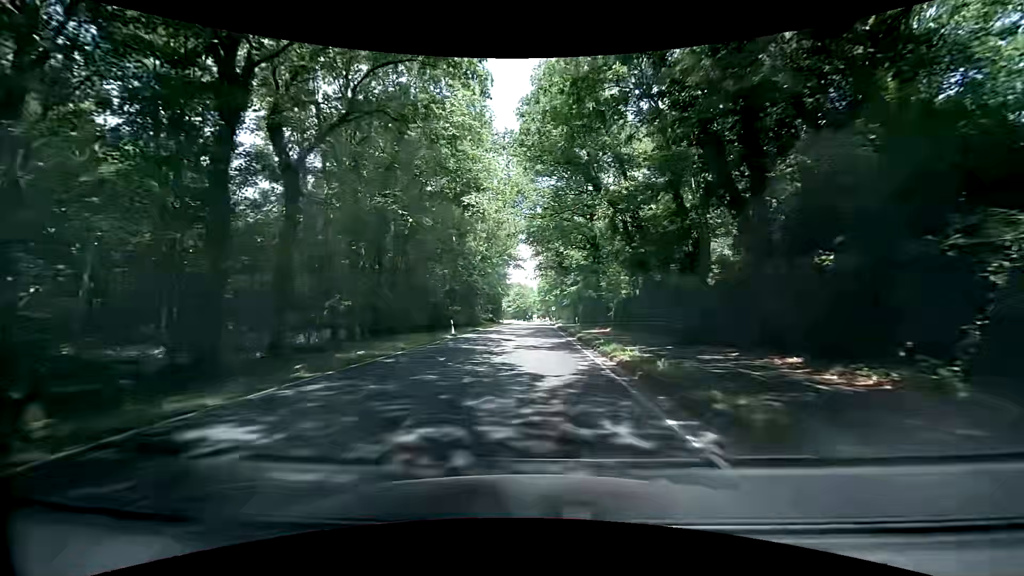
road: secondary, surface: asphalt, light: Day
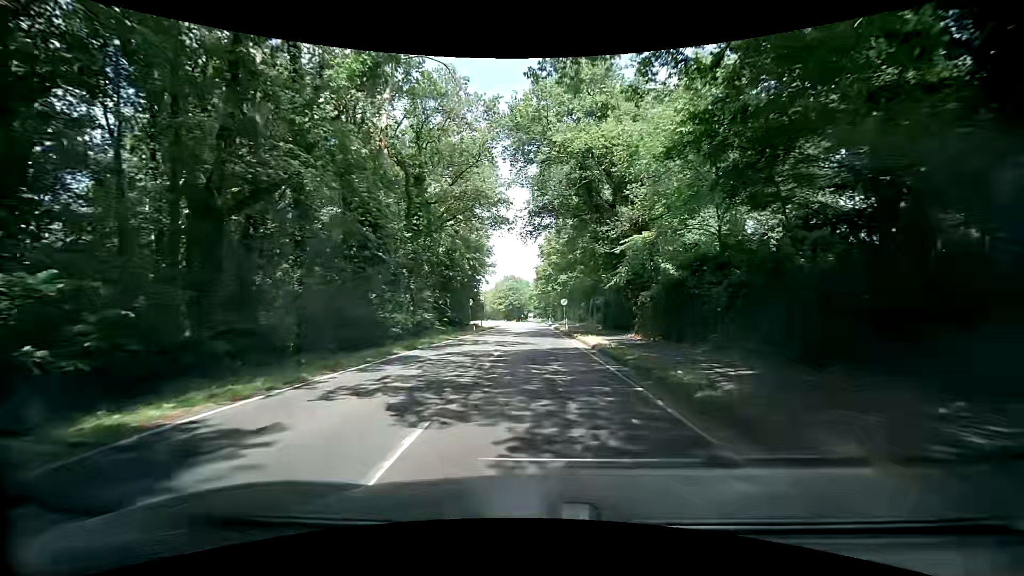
(-0.2, +38.0) m; 0°
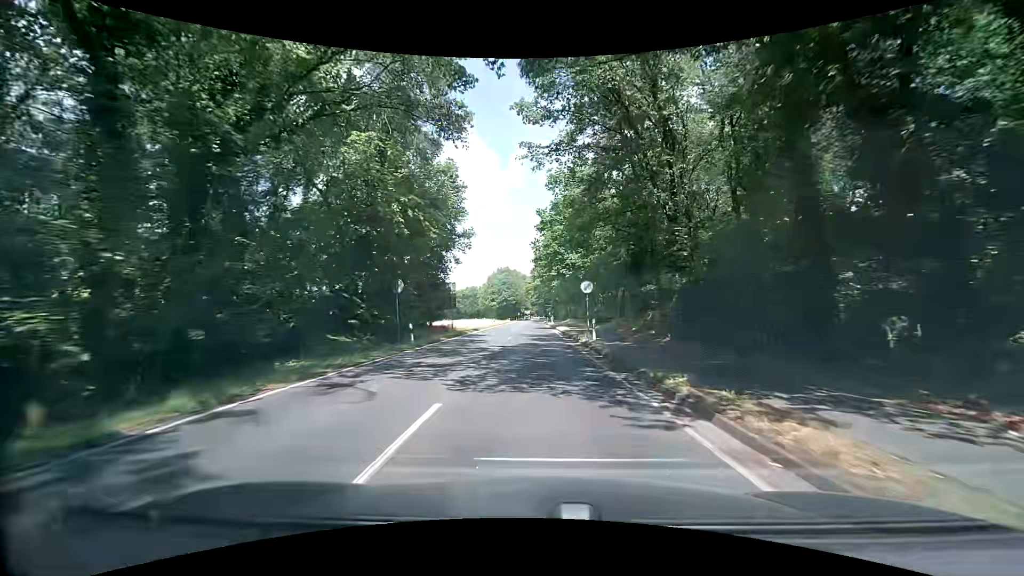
(0.0, +22.9) m; 0°
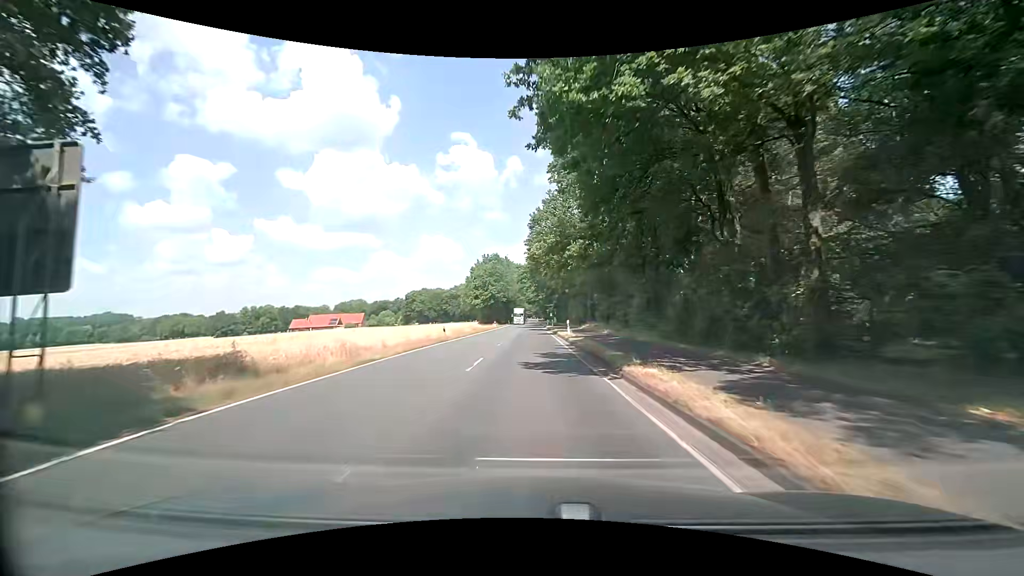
(+0.4, +39.4) m; 0°
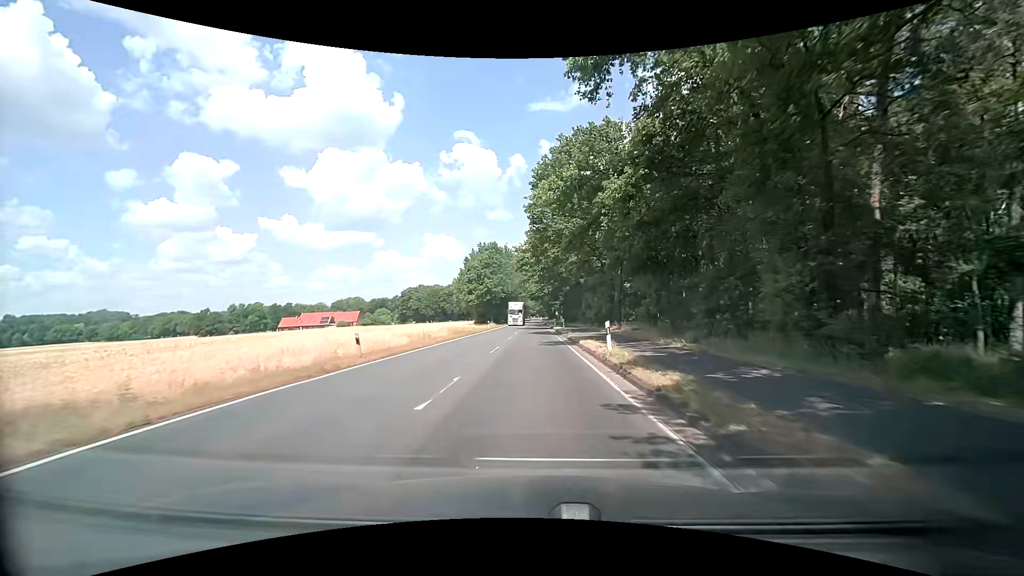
(0.0, +17.7) m; 0°
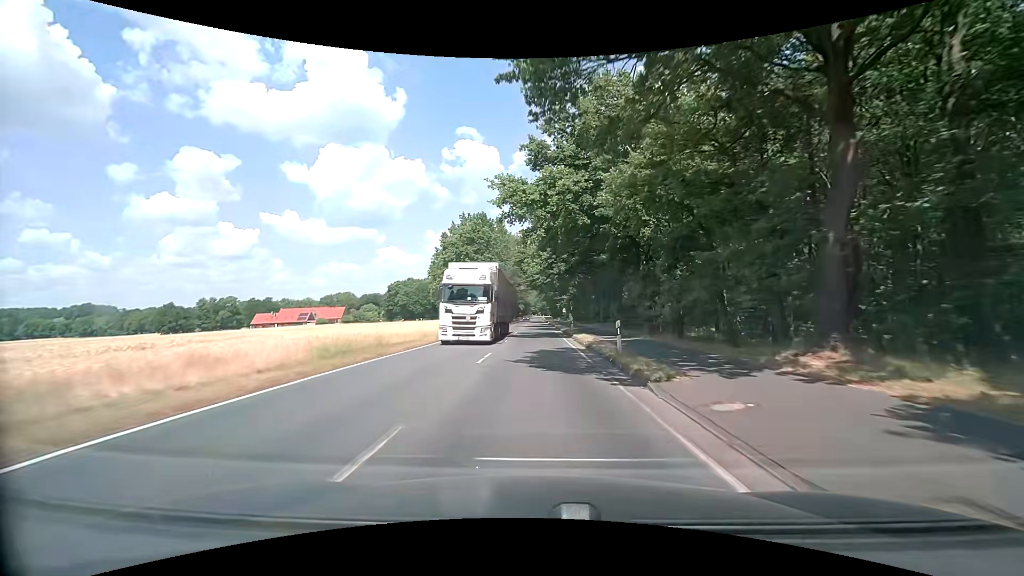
(-0.1, +29.2) m; 0°
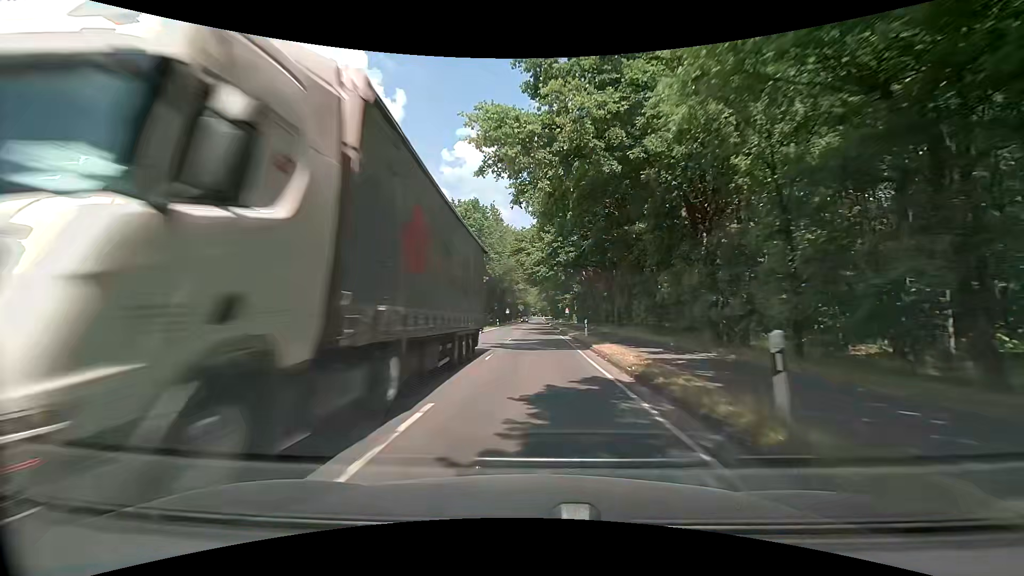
(0.0, +10.4) m; -1°
